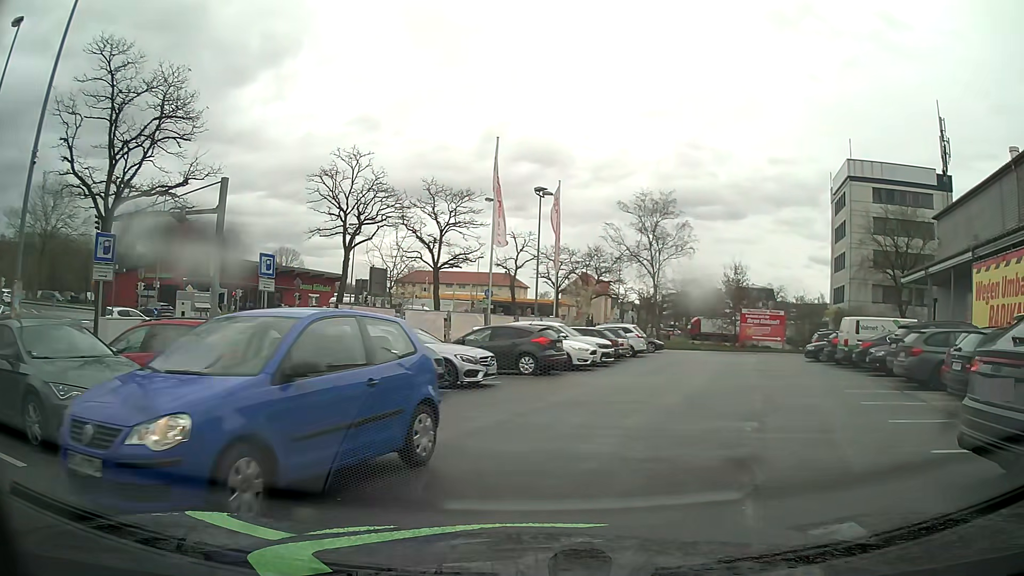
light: Day
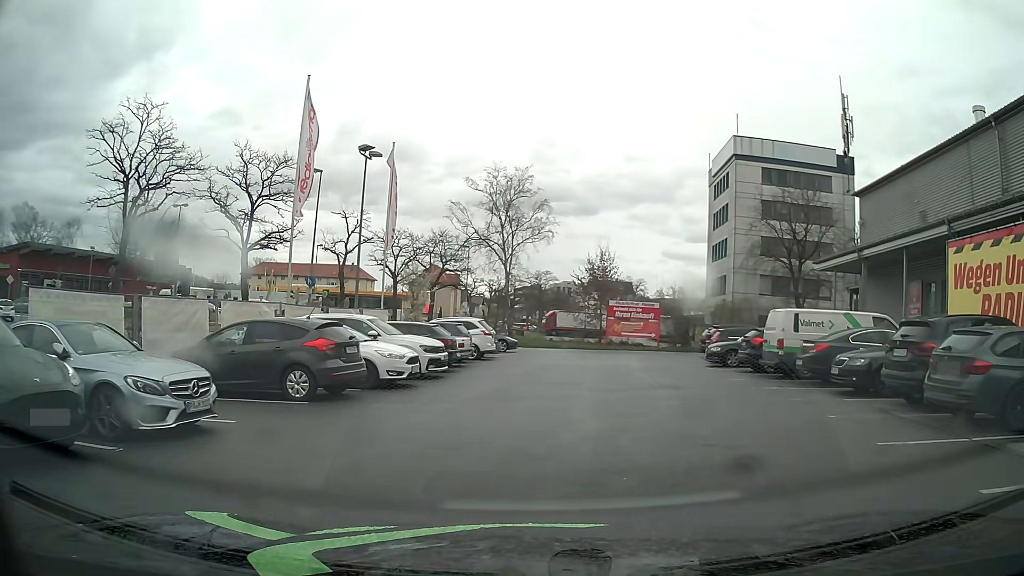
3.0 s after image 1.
(+1.0, +7.6) m; +12°
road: service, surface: paved
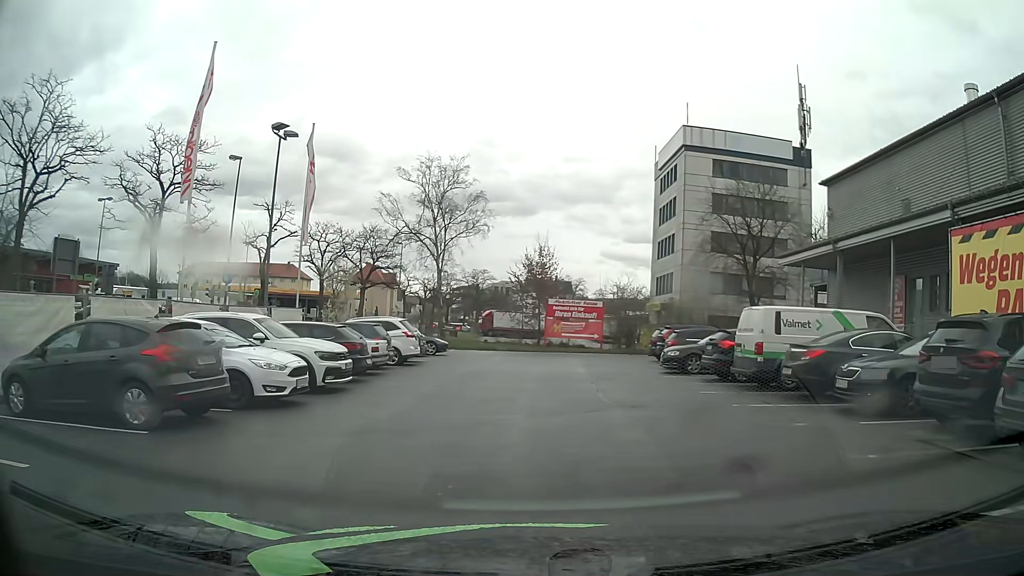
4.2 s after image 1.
(+0.2, +3.4) m; +5°
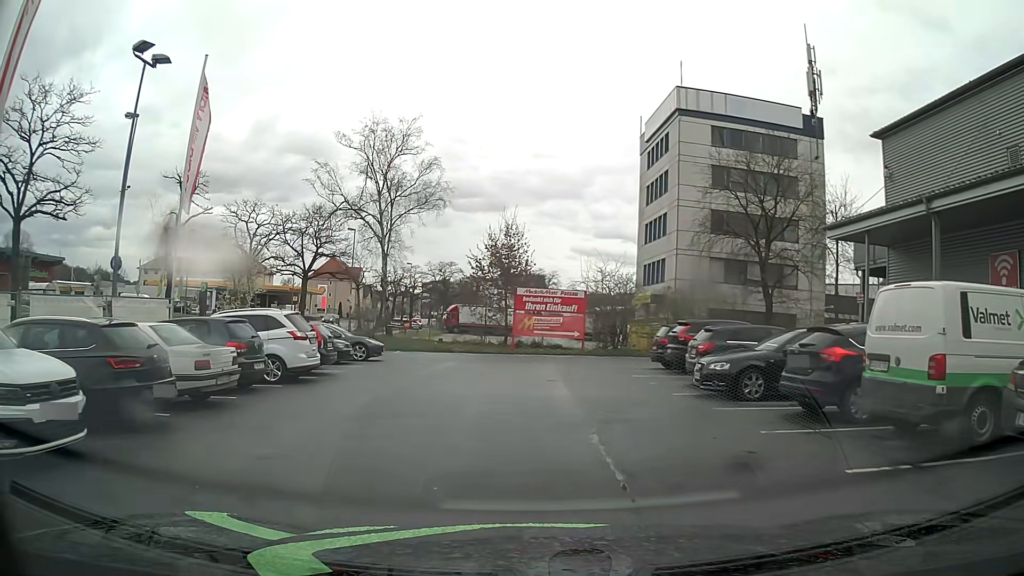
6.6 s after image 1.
(+0.5, +8.5) m; +4°
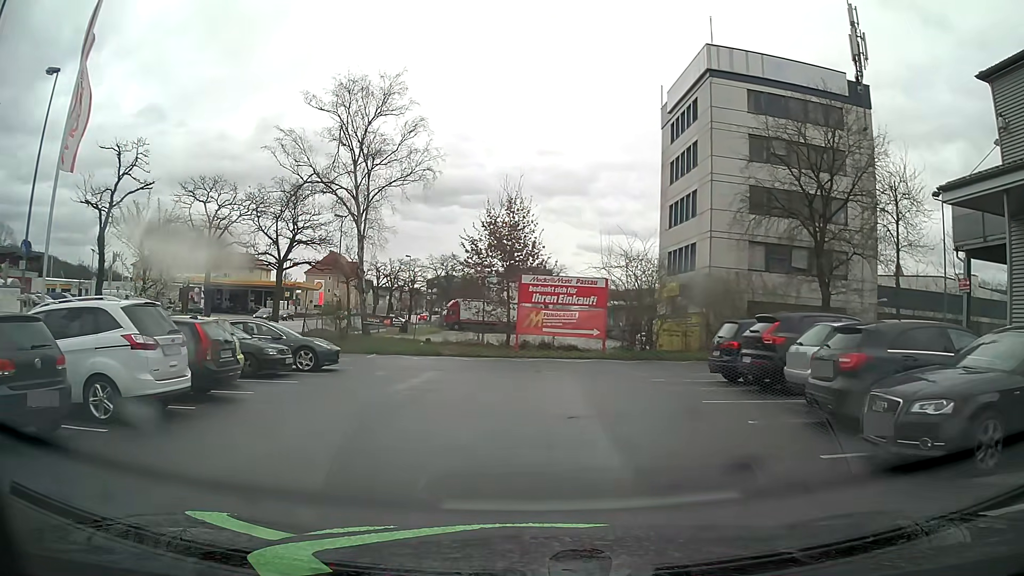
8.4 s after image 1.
(-0.1, +6.9) m; -1°
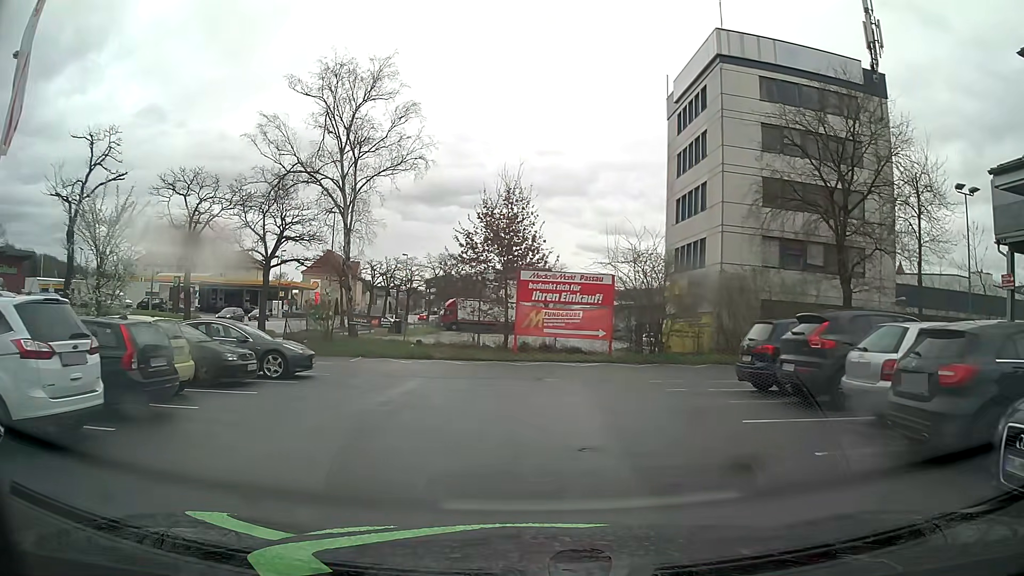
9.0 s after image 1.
(0.0, +2.3) m; -1°
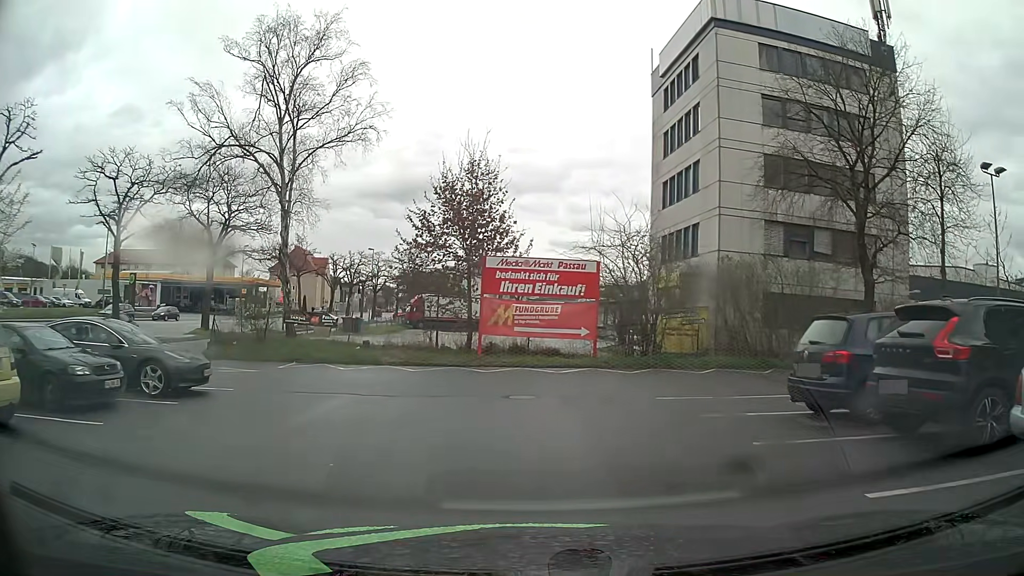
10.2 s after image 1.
(+0.1, +4.4) m; +4°
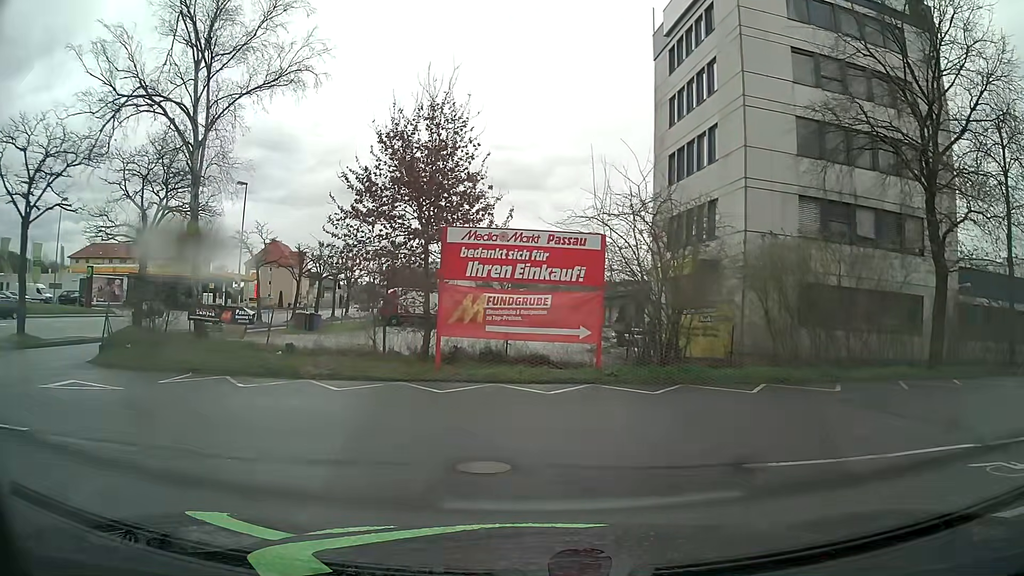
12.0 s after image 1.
(-0.1, +6.0) m; 0°
